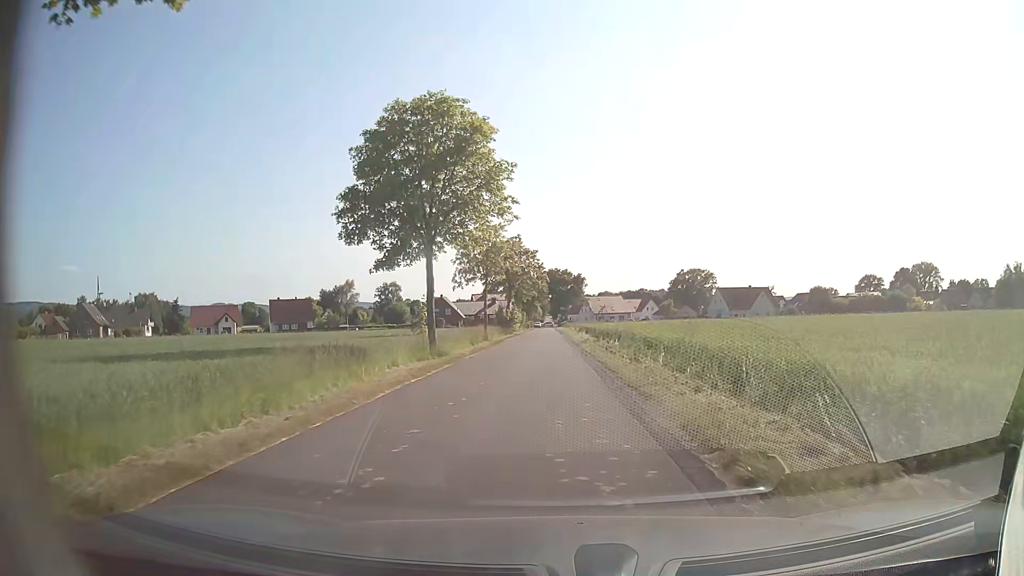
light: Day
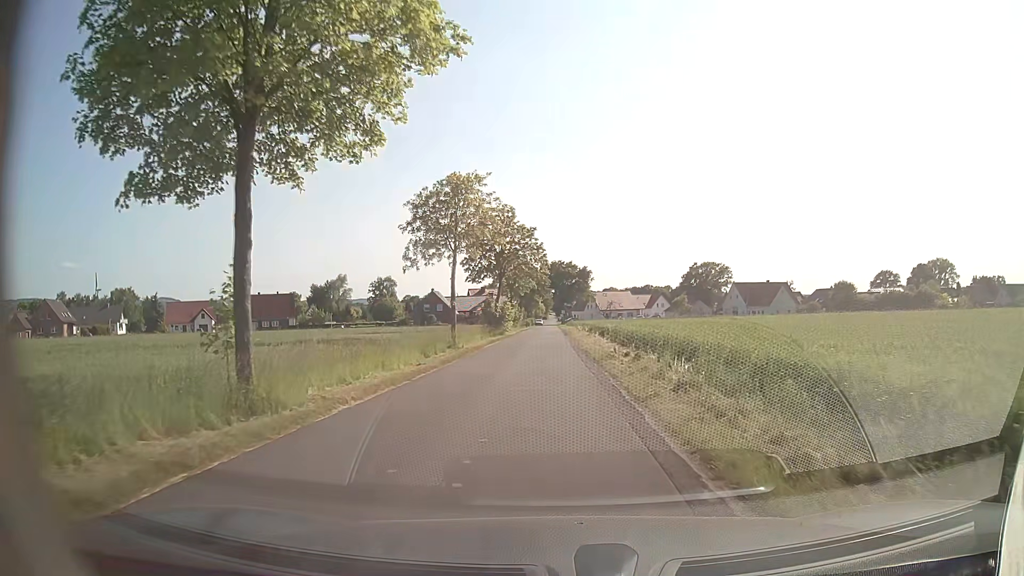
(0.0, +15.8) m; 0°
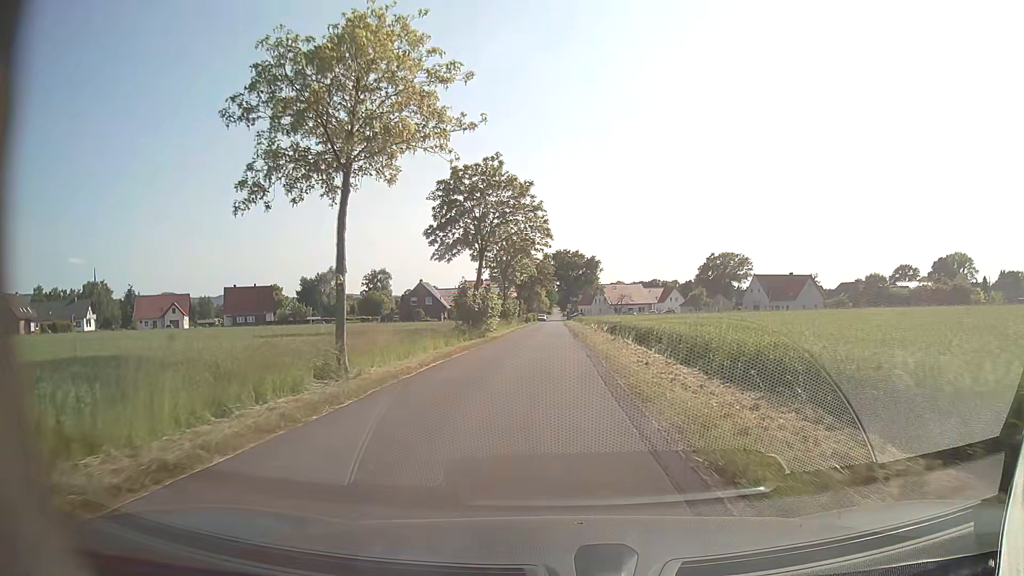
(-0.1, +17.2) m; -1°
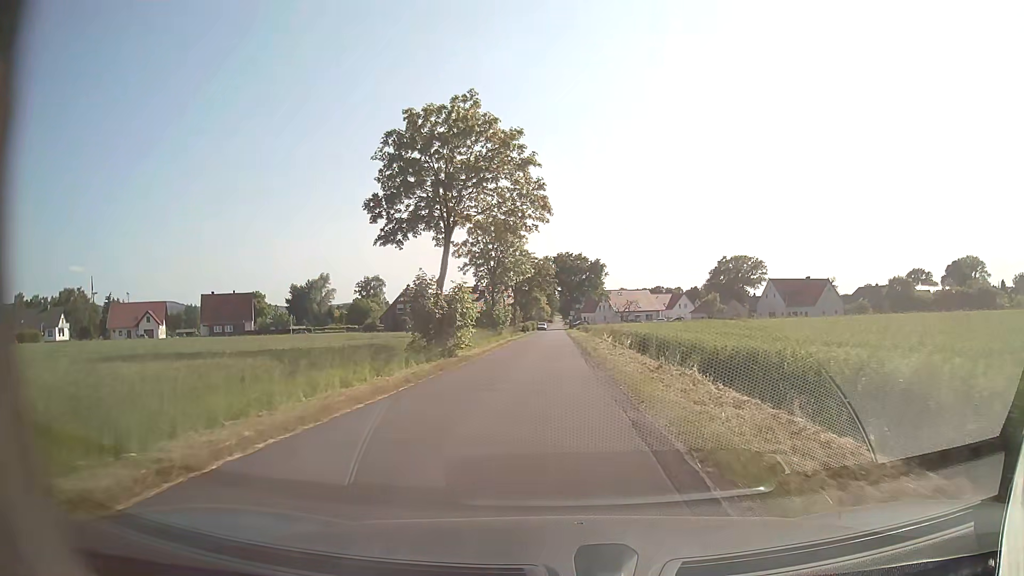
(0.0, +12.2) m; 0°
(0, +10) (0, +20) (0, +30) (0, +40) (0, +50) (0, +60) (0, +70) (0, +80) (0, +90) (0, +100) m
